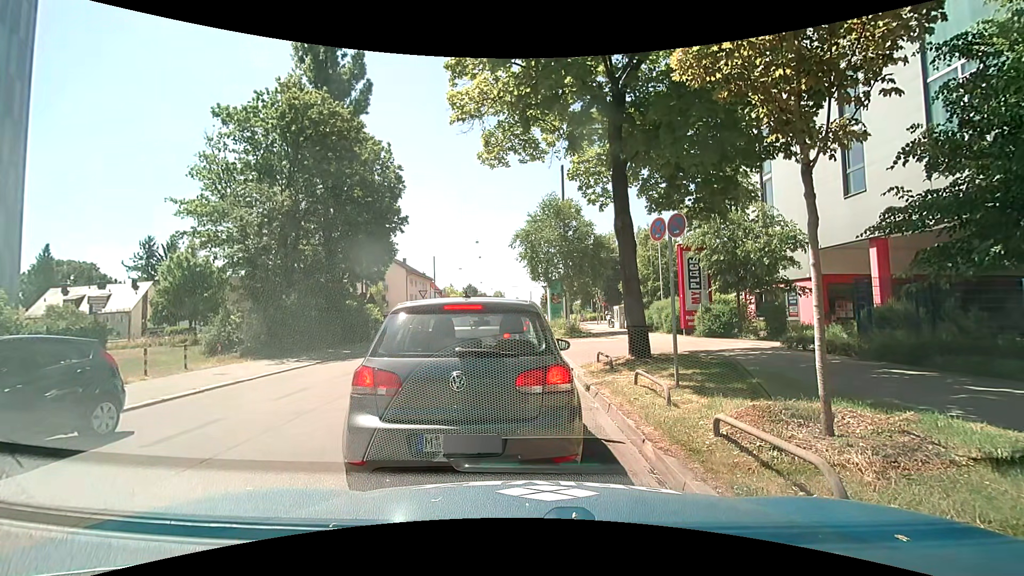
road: tertiary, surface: asphalt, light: Day
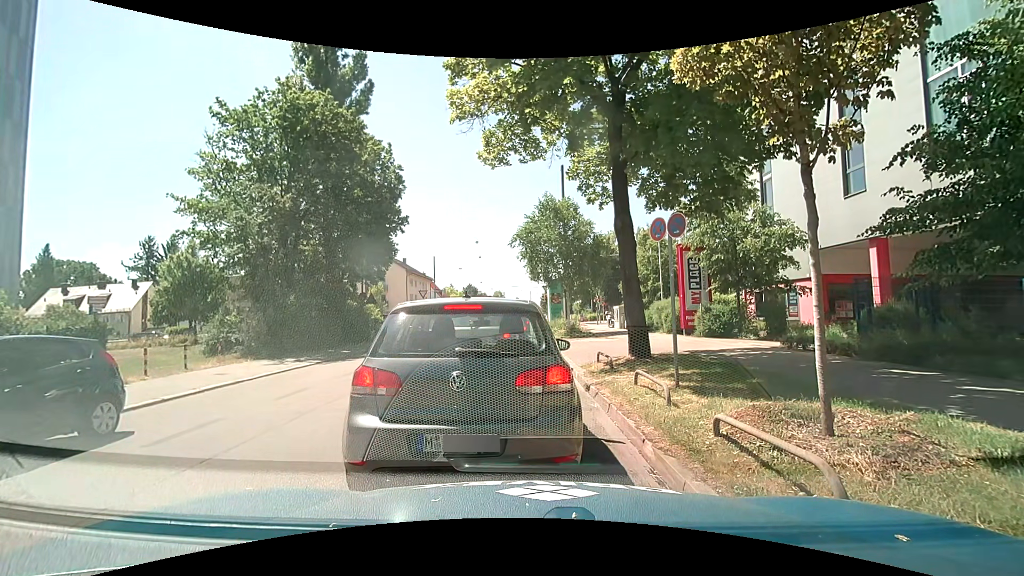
(0.0, 0.0) m; 0°
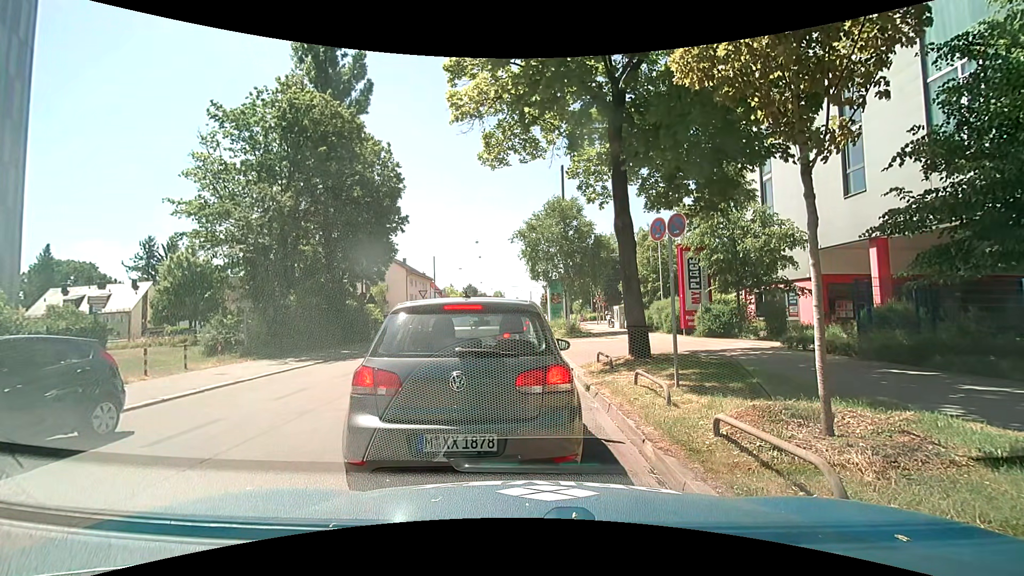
(0.0, 0.0) m; 0°
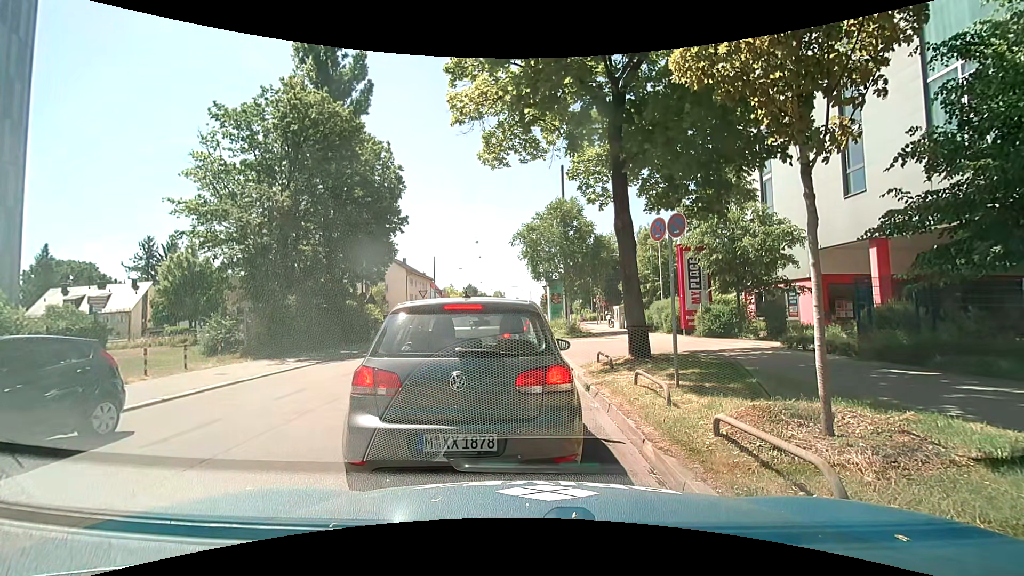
(0.0, 0.0) m; 0°
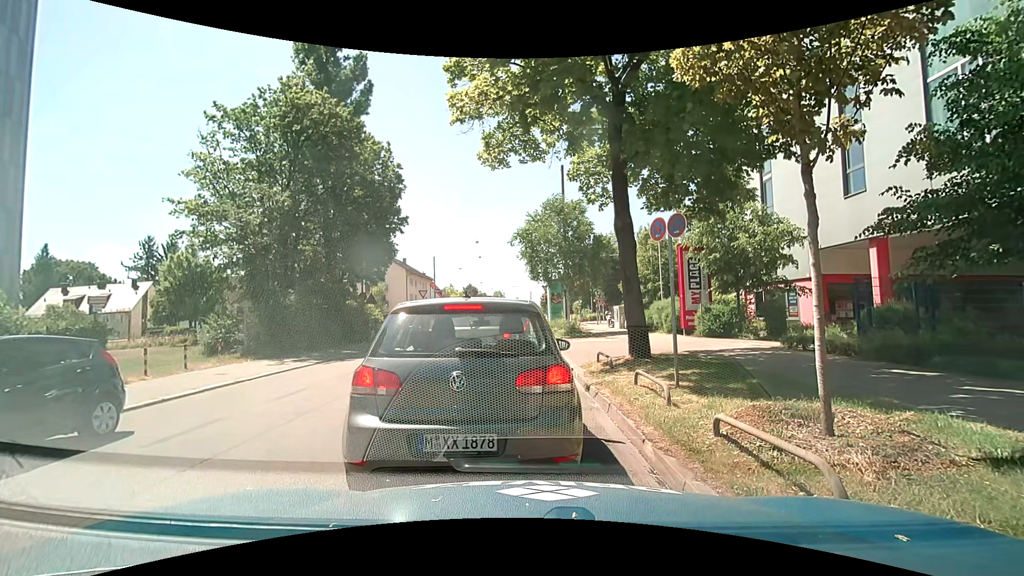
(0.0, 0.0) m; 0°
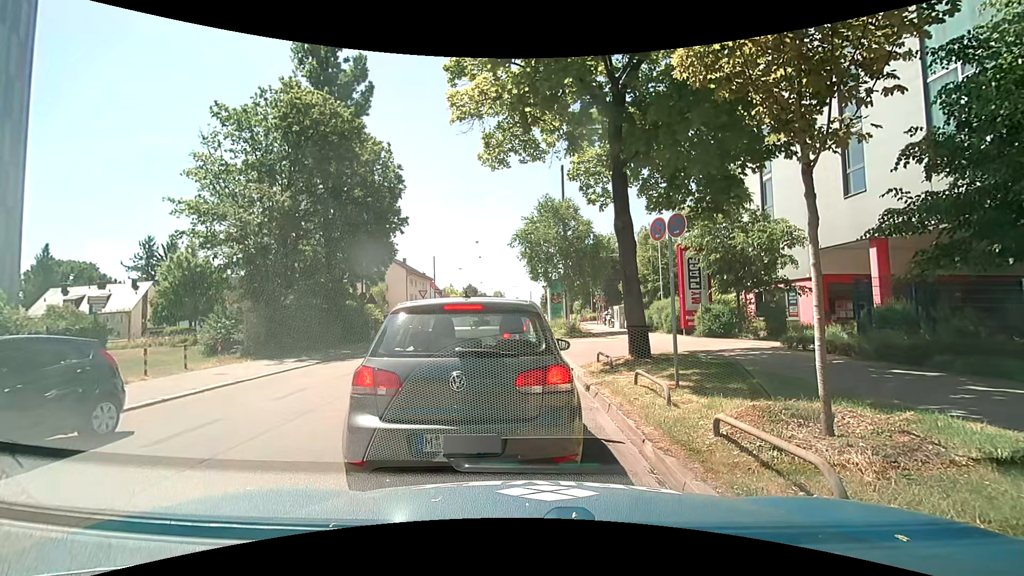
(0.0, 0.0) m; 0°
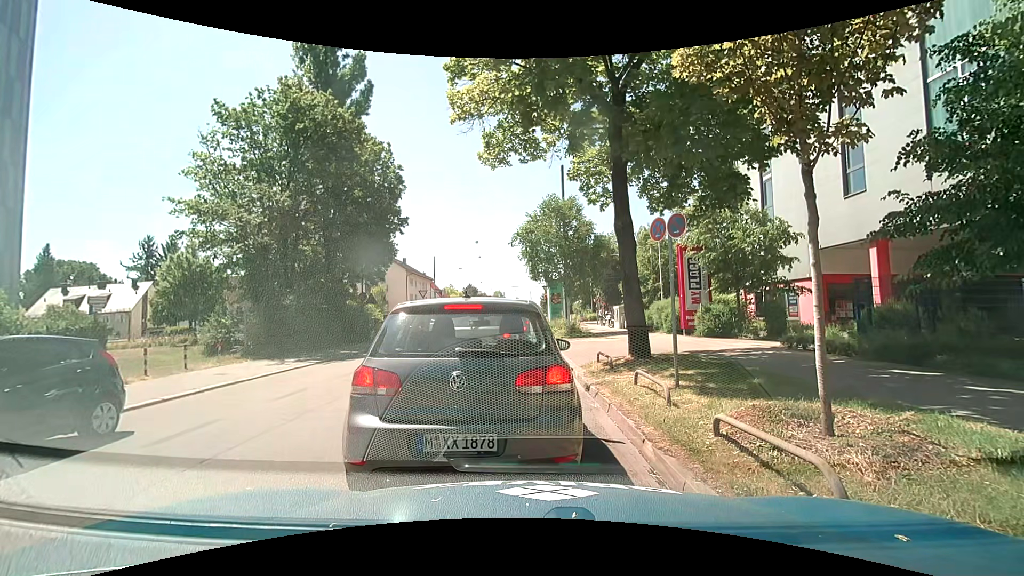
(0.0, 0.0) m; 0°
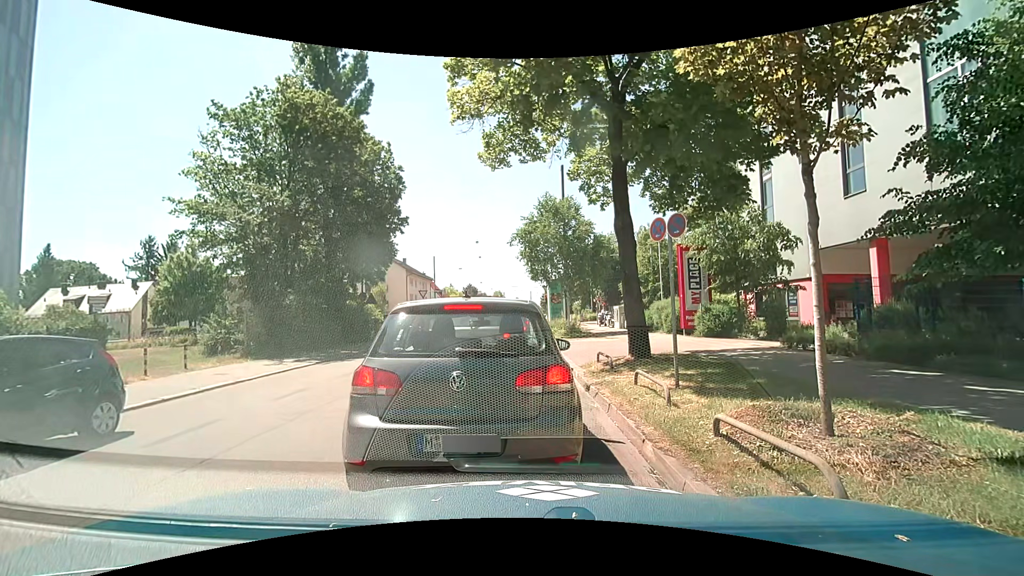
(0.0, 0.0) m; 0°
(0, +10) (+1, +20) (+1, +30) (+1, +40) (+2, +50) (+4, +60) (+6, +70) (+7, +80) (+8, +89) (+9, +99) m
